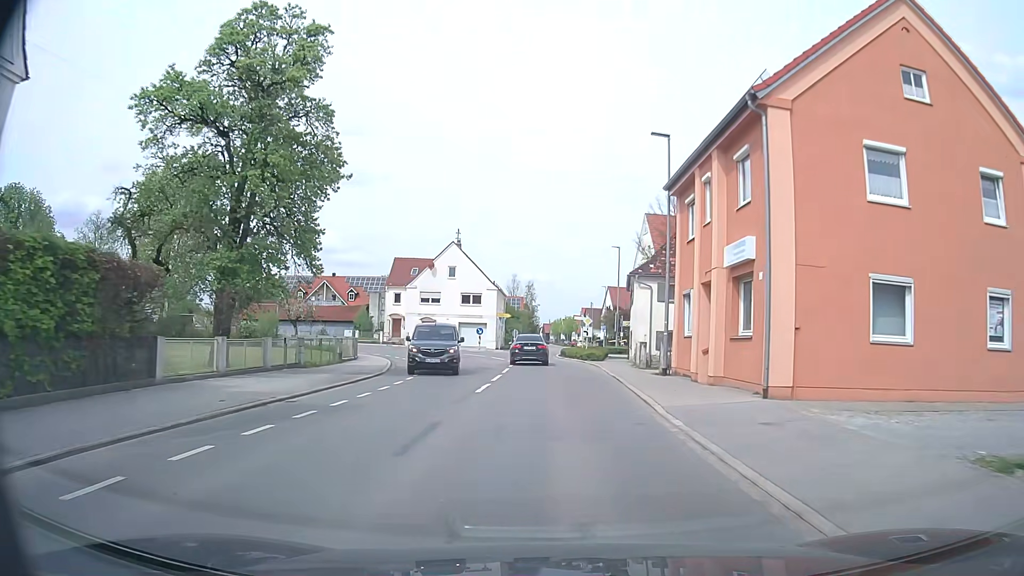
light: Day
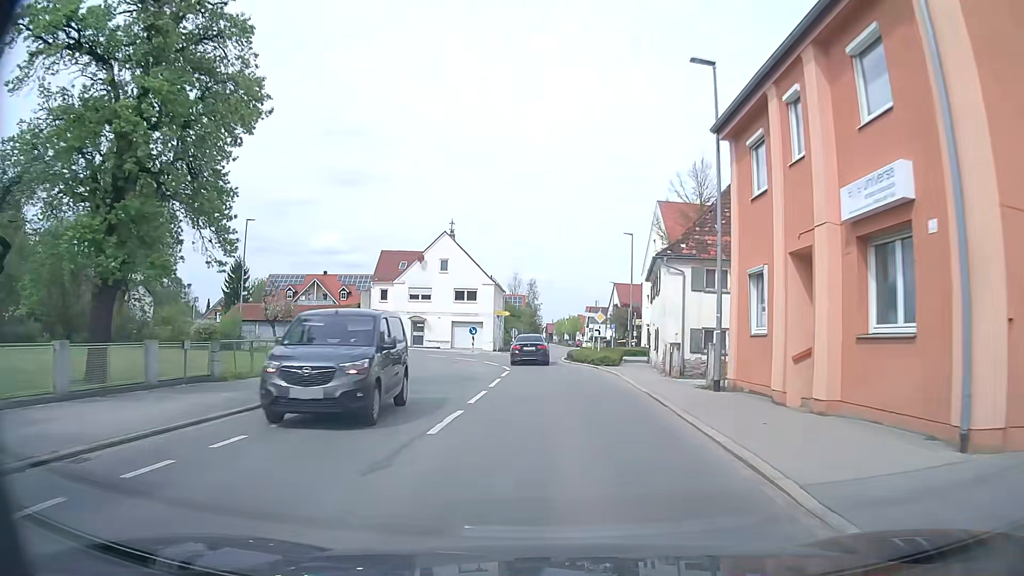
(0.0, +7.0) m; 0°
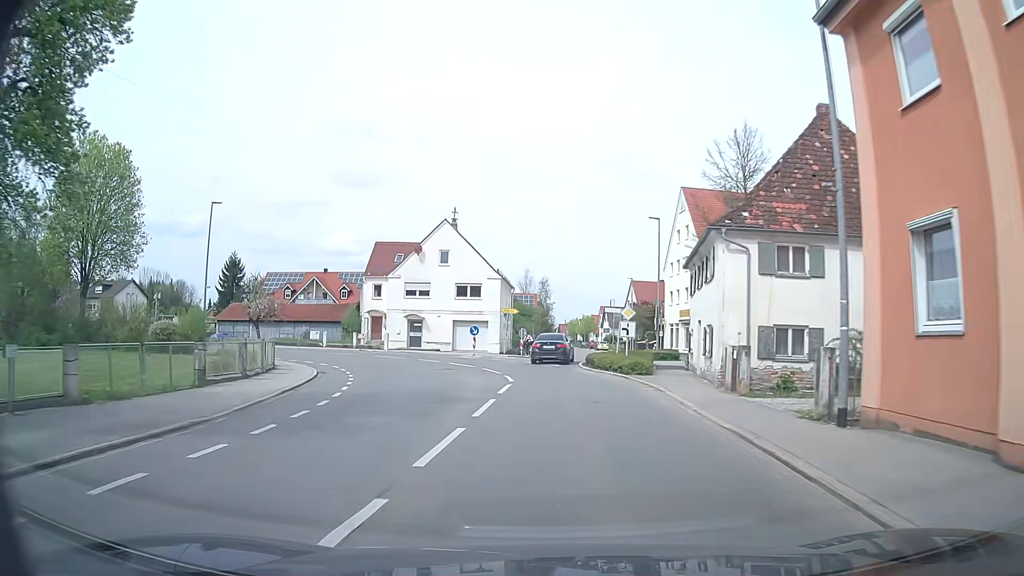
(0.0, +6.9) m; -1°
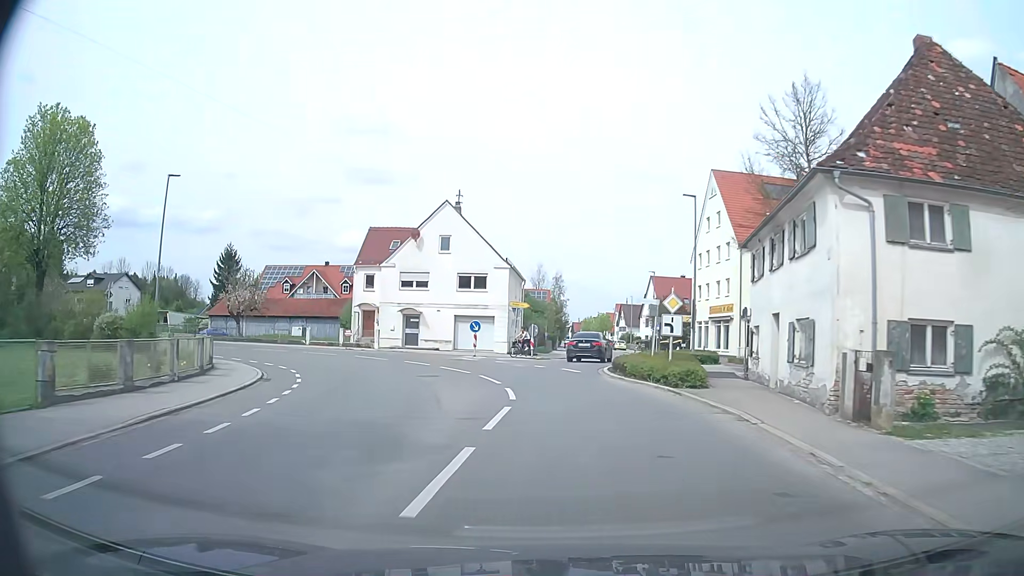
(-0.1, +6.7) m; -1°
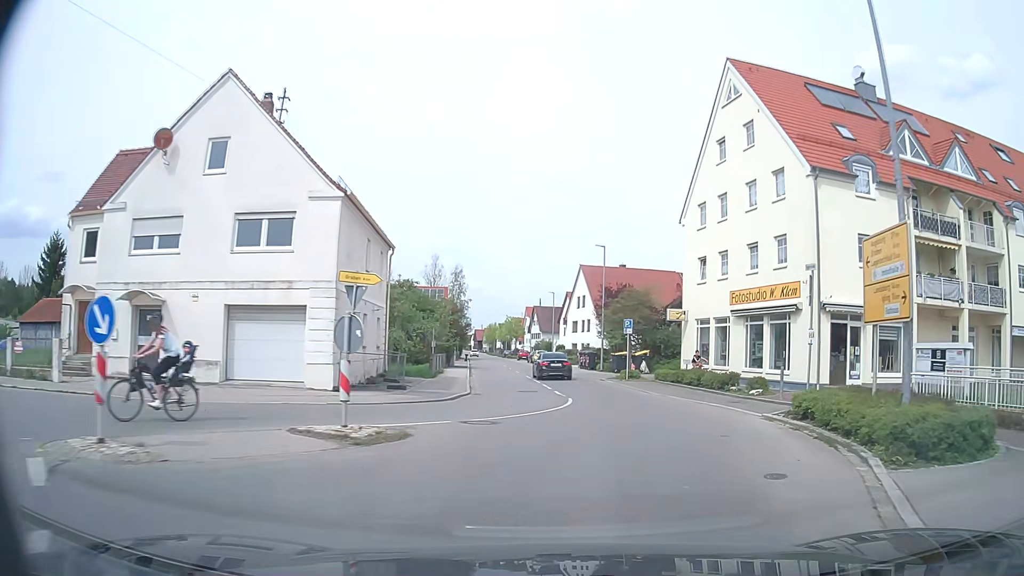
(+0.5, +26.3) m; +8°
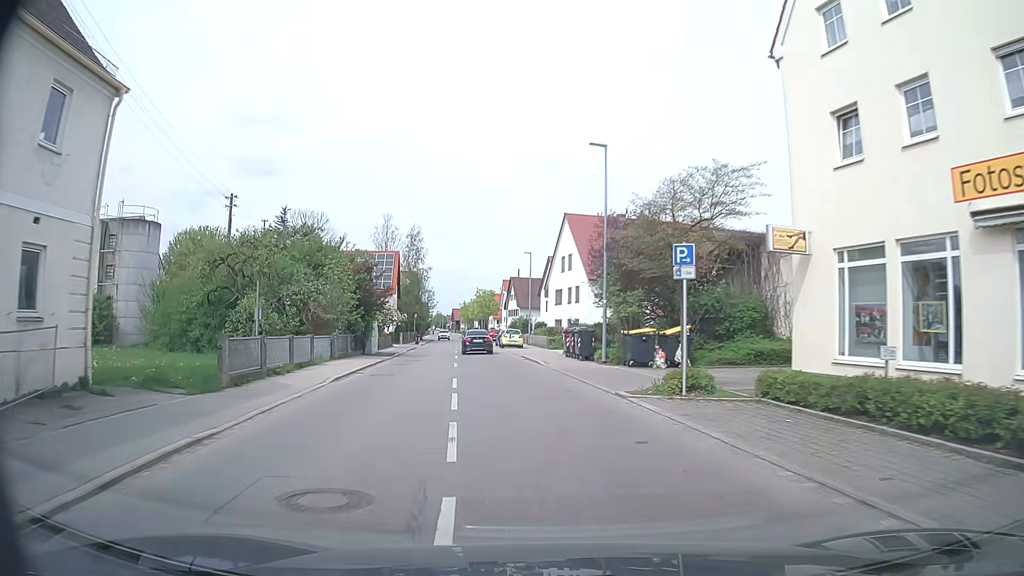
(+1.1, +20.8) m; +1°
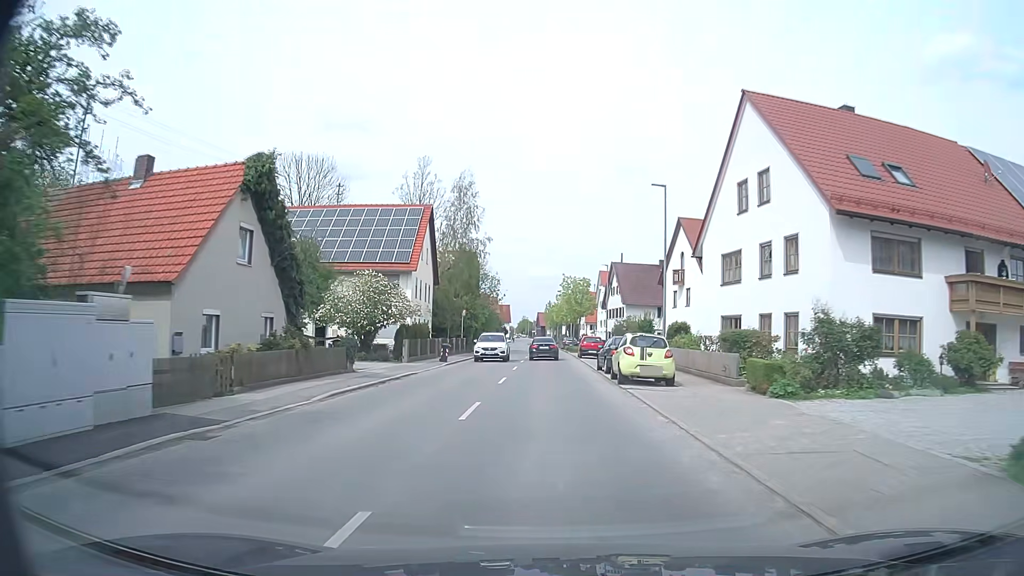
(-2.7, +32.6) m; -7°
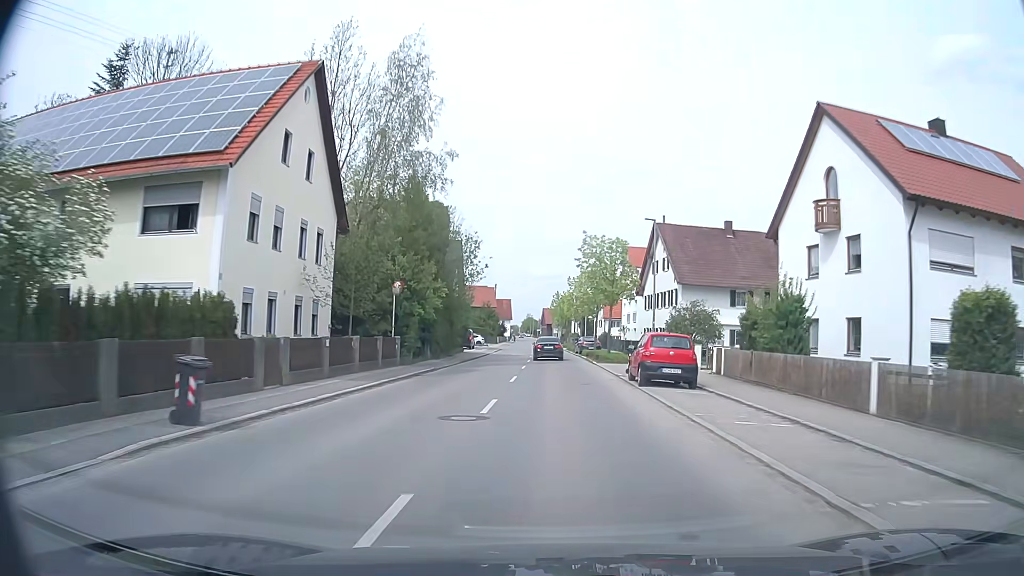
(-0.3, +26.4) m; -1°
(0, +10) (0, +20) (0, +30) (+1, +40) (+1, +50) (+1, +60) (+1, +70) (0, +80) (0, +90) (0, +100) m
